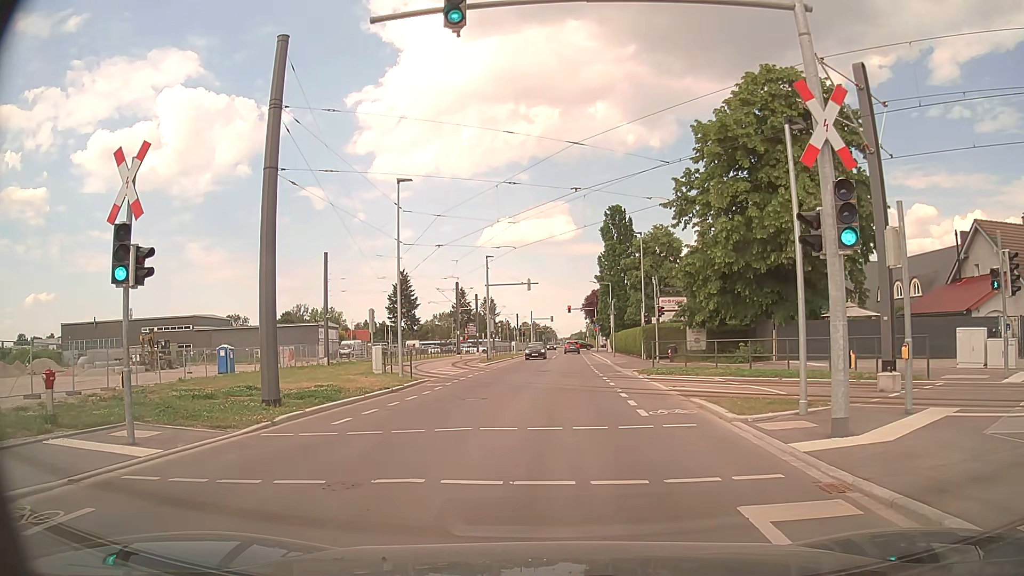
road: residential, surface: asphalt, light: Day
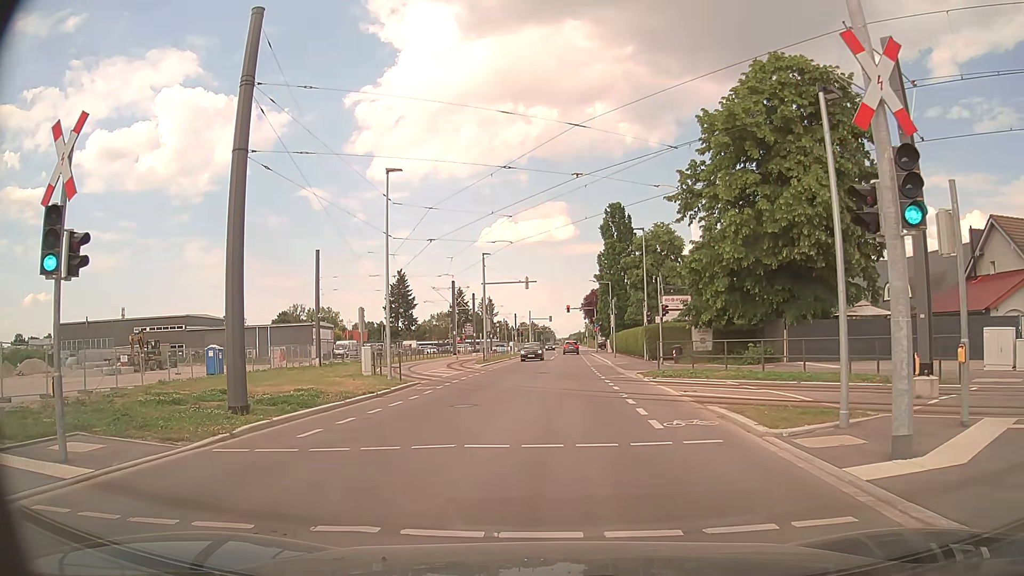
(0.0, +1.9) m; 0°
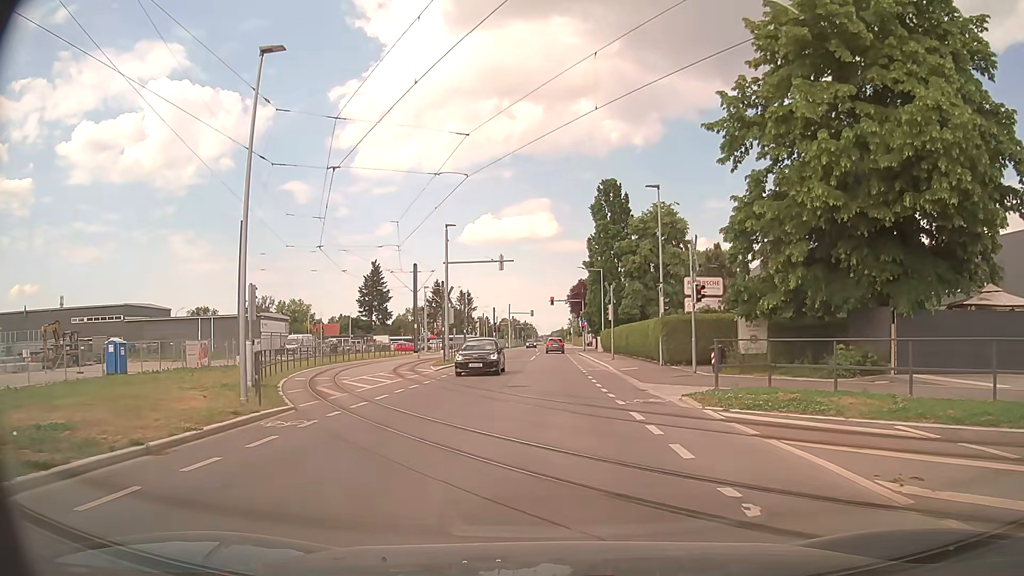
(+0.1, +11.9) m; +1°
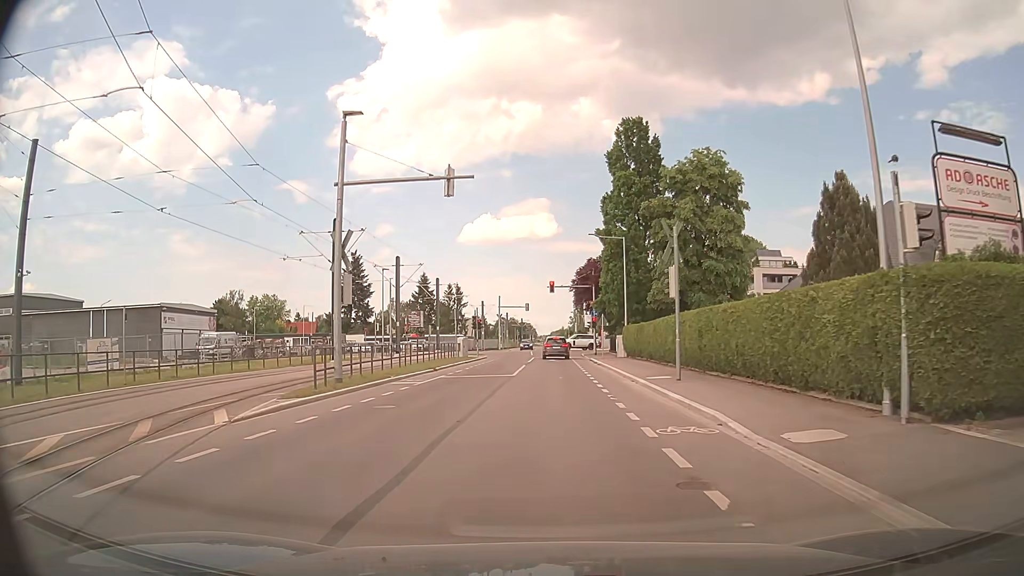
(+0.3, +21.4) m; 0°
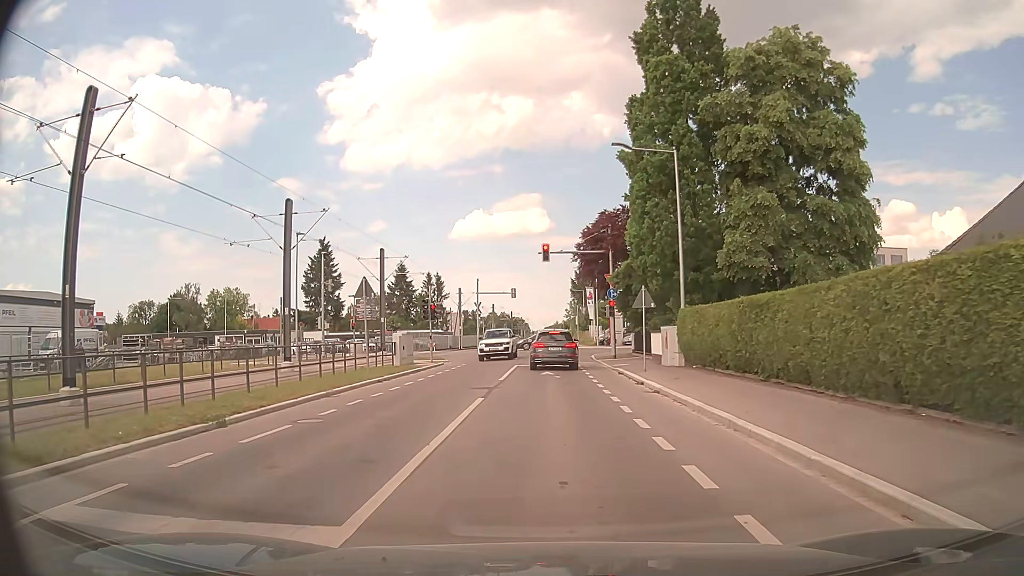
(+0.2, +21.1) m; +2°
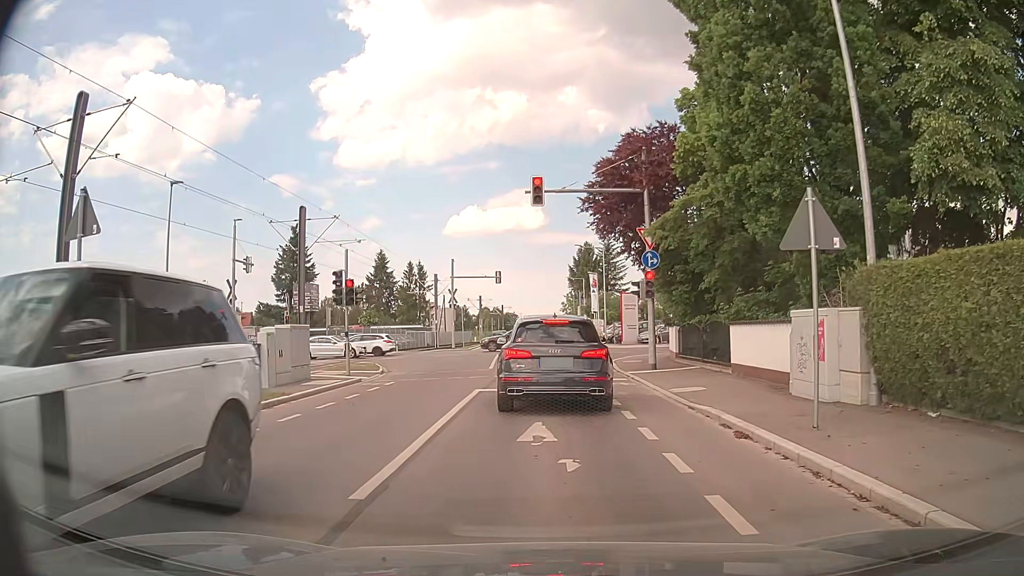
(-0.1, +15.1) m; 0°
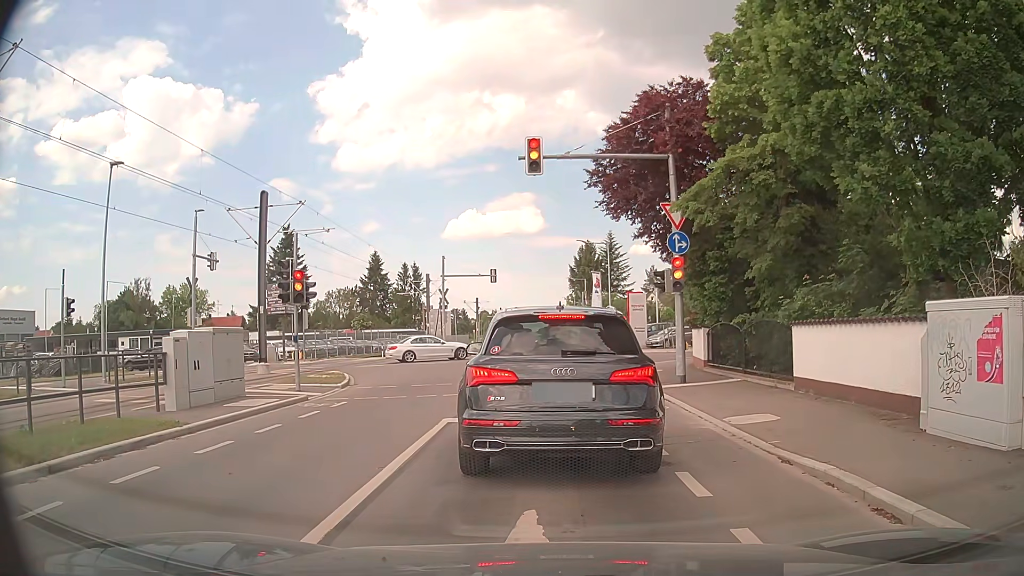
(0.0, +4.6) m; +2°
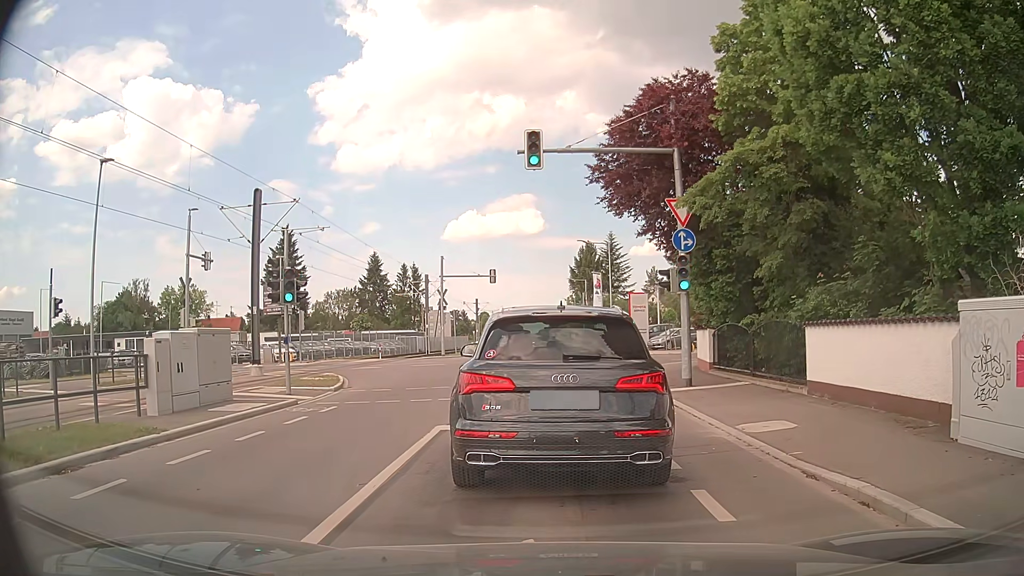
(0.0, +0.7) m; 0°
(0, +10) (-1, +20) (+1, +30) (+8, +36) (+18, +38) (+27, +40) (+37, +42) (+47, +45) (+56, +48) (+65, +52) m
